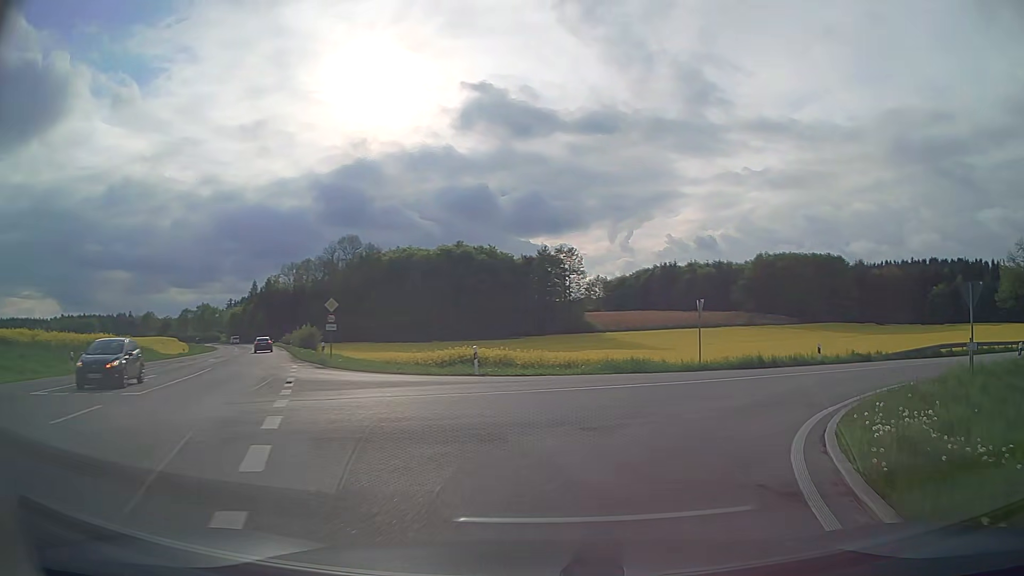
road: secondary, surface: asphalt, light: Day
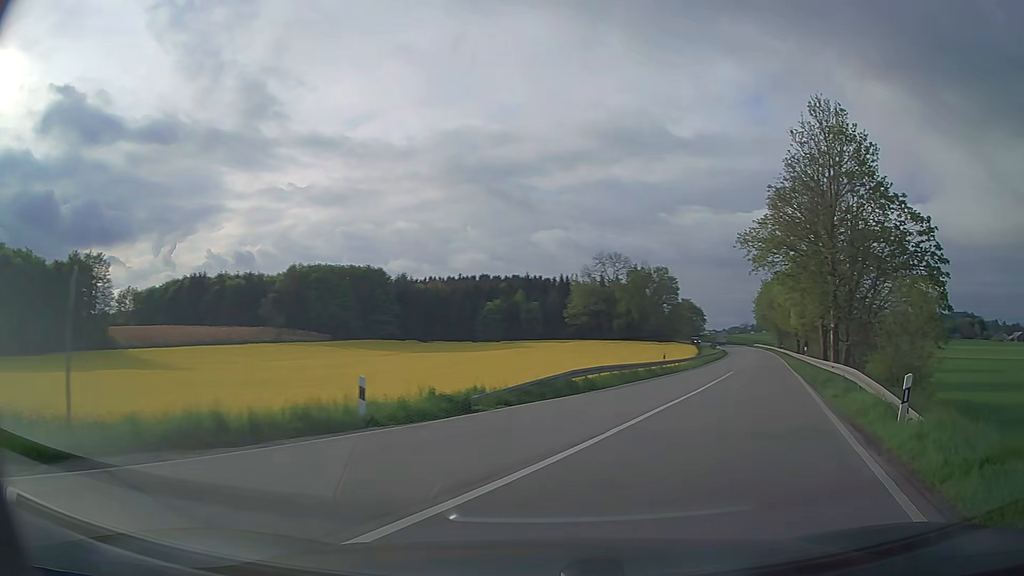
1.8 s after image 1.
(+4.9, +15.2) m; +37°
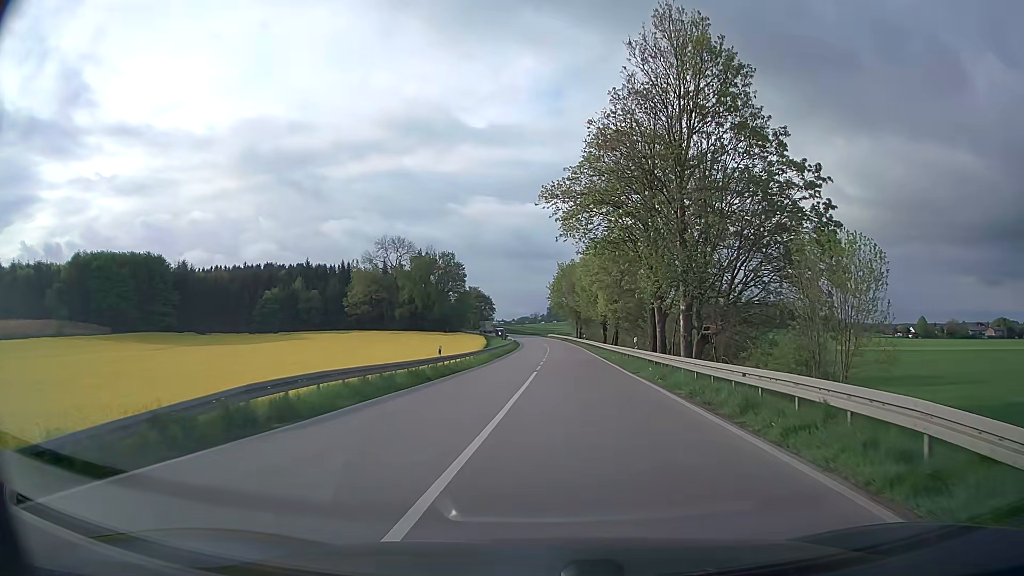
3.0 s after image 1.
(+2.6, +11.5) m; +20°
(0, +10) (+1, +20) (+1, +30) (+1, +40) (+2, +50) (+2, +60) (+2, +70) (+2, +80) (+2, +90) (+2, +100) m
